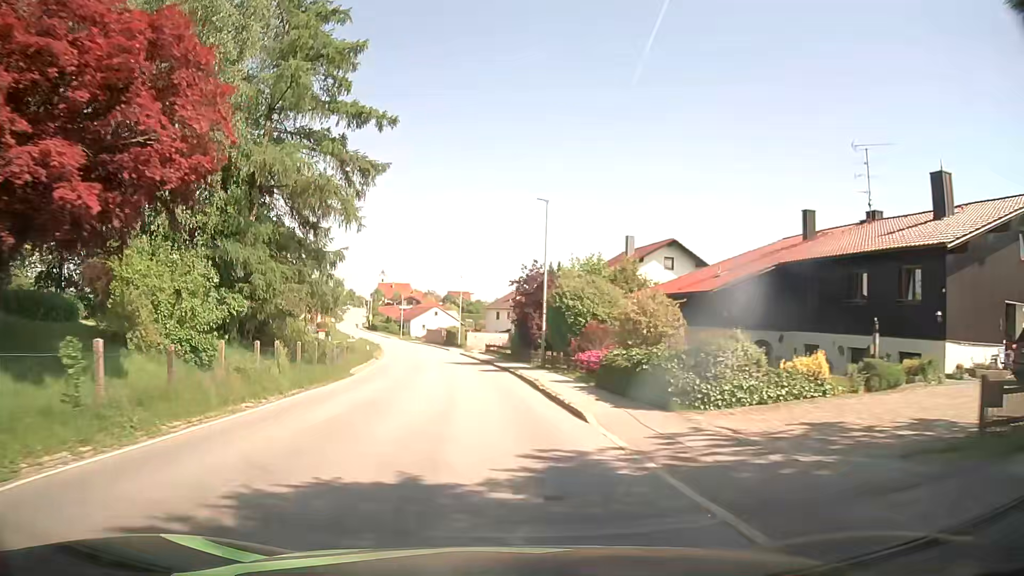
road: secondary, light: Day
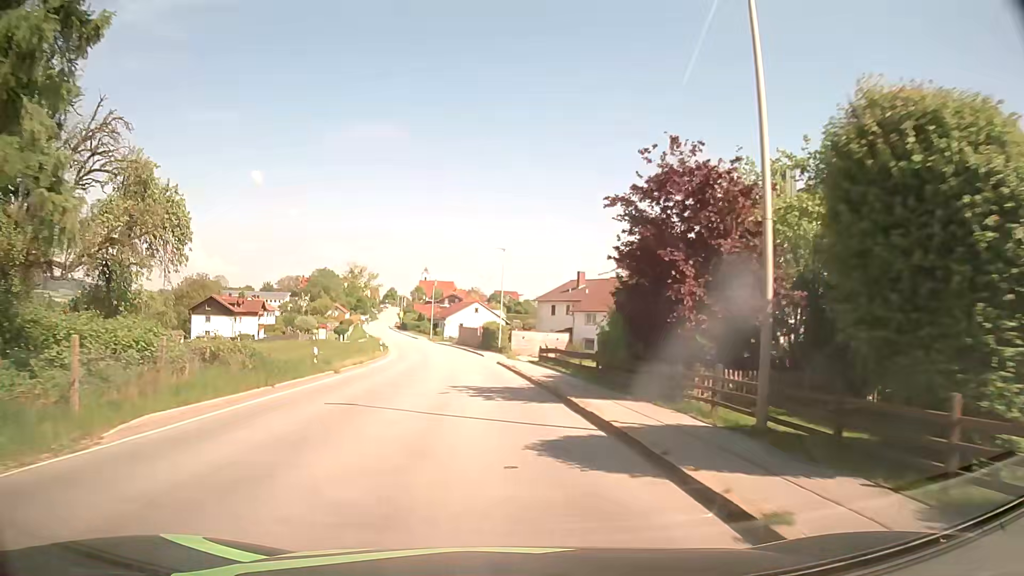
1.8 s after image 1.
(-0.9, +24.3) m; -4°
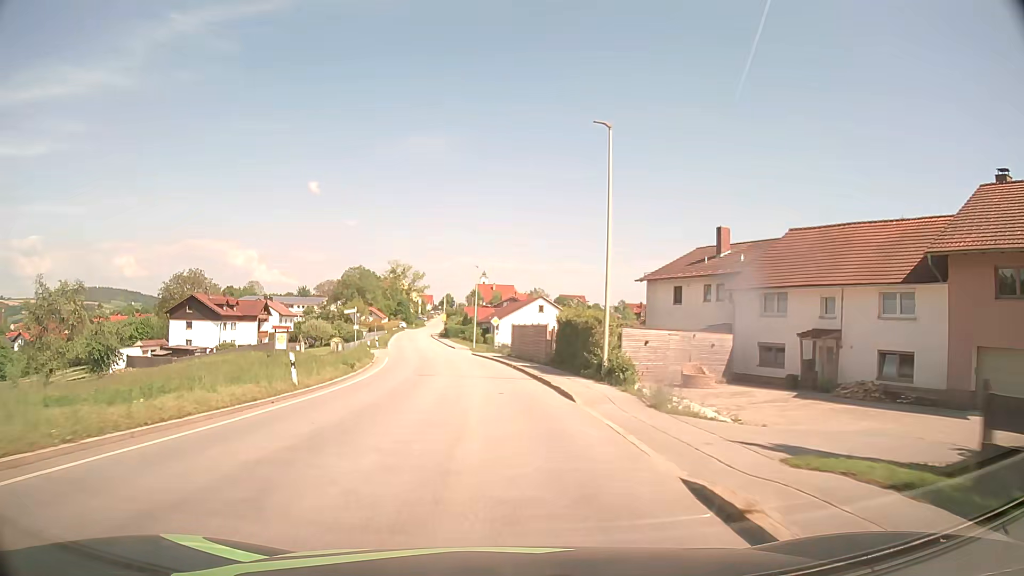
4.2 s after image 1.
(-1.3, +32.8) m; -5°
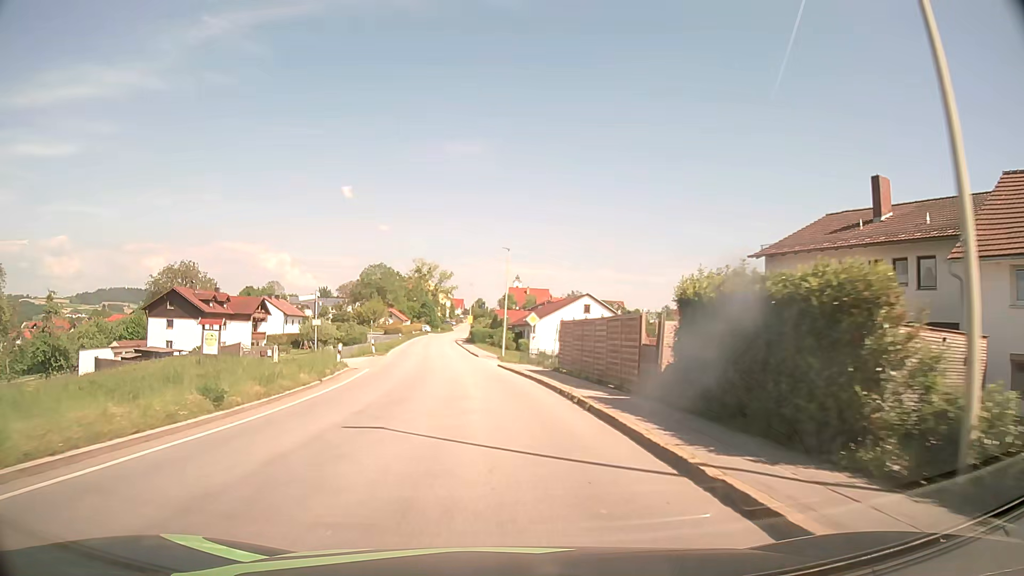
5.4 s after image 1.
(-0.4, +16.4) m; -3°
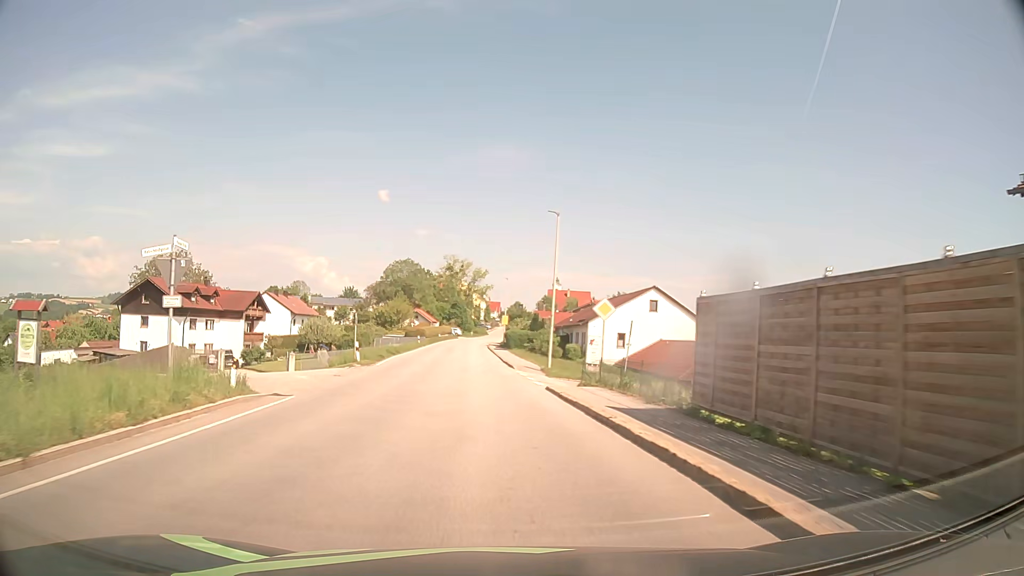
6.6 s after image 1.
(-0.4, +15.8) m; -3°
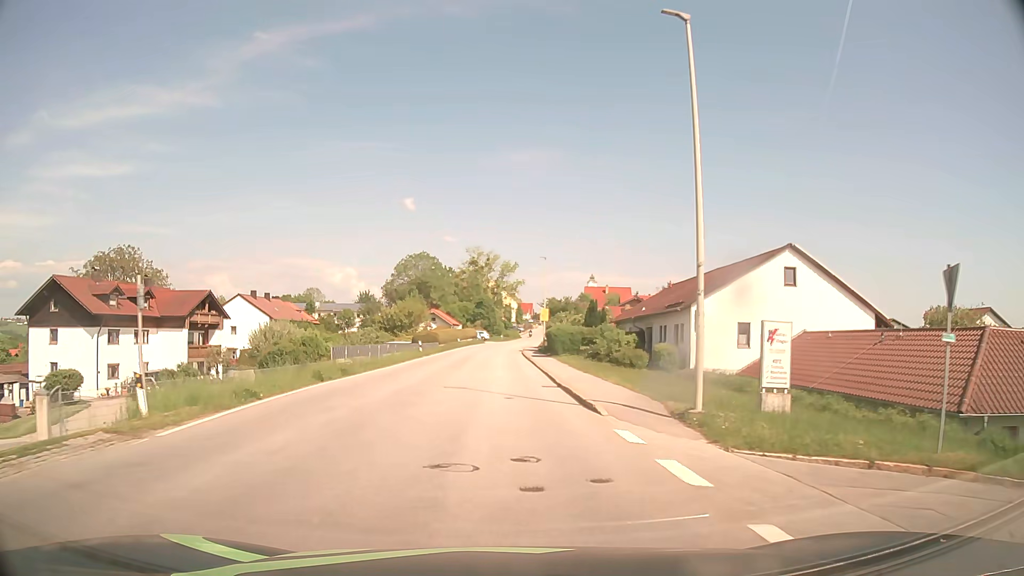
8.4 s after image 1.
(-0.6, +22.6) m; -3°
